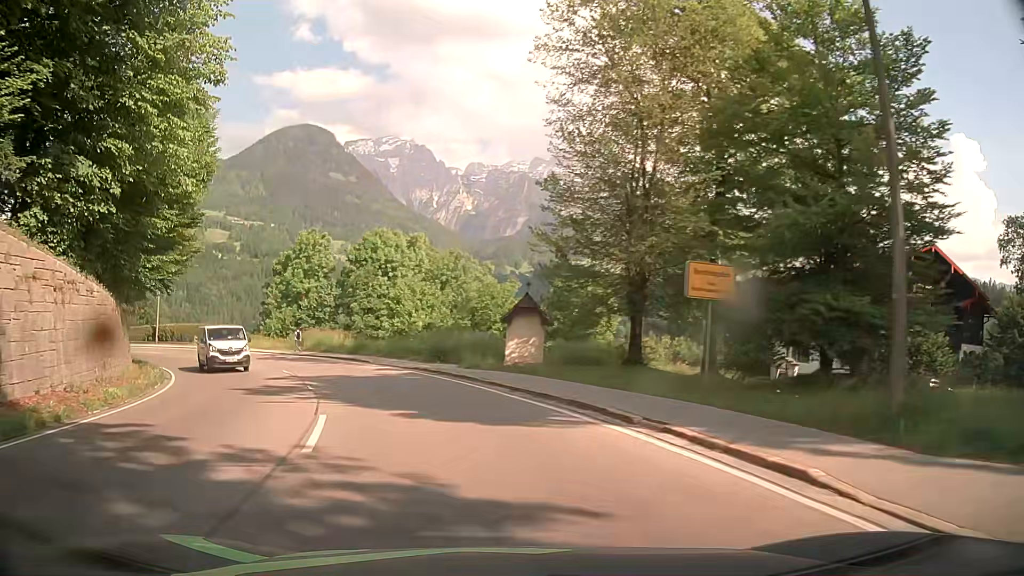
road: secondary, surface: asphalt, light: Day
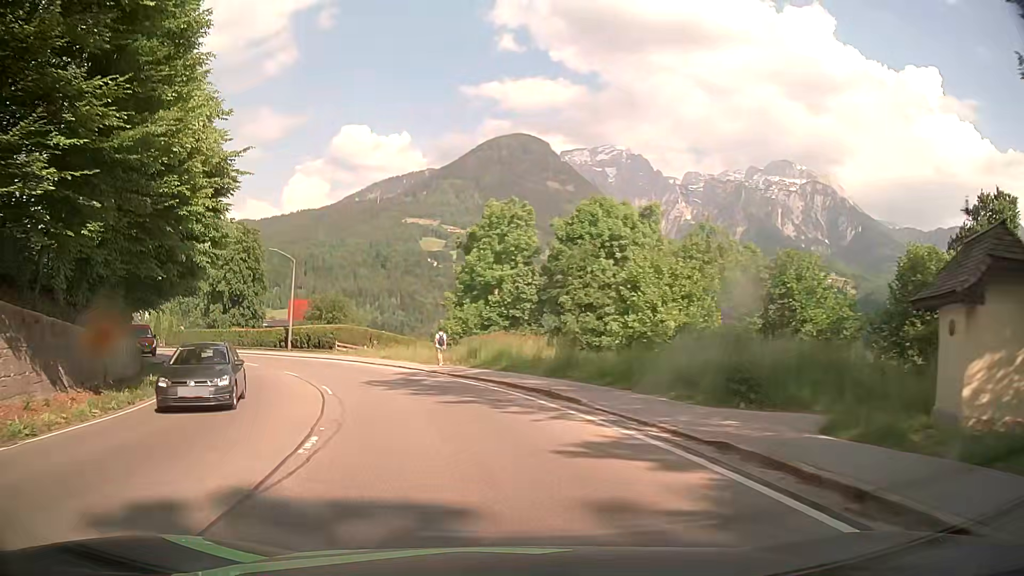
(-3.1, +18.7) m; -18°
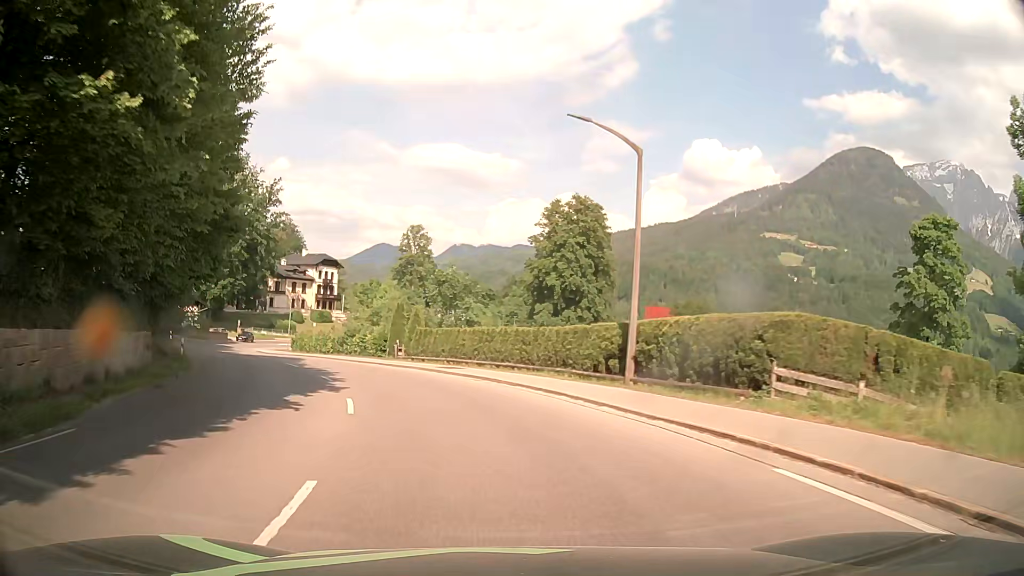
(-9.1, +30.6) m; -31°
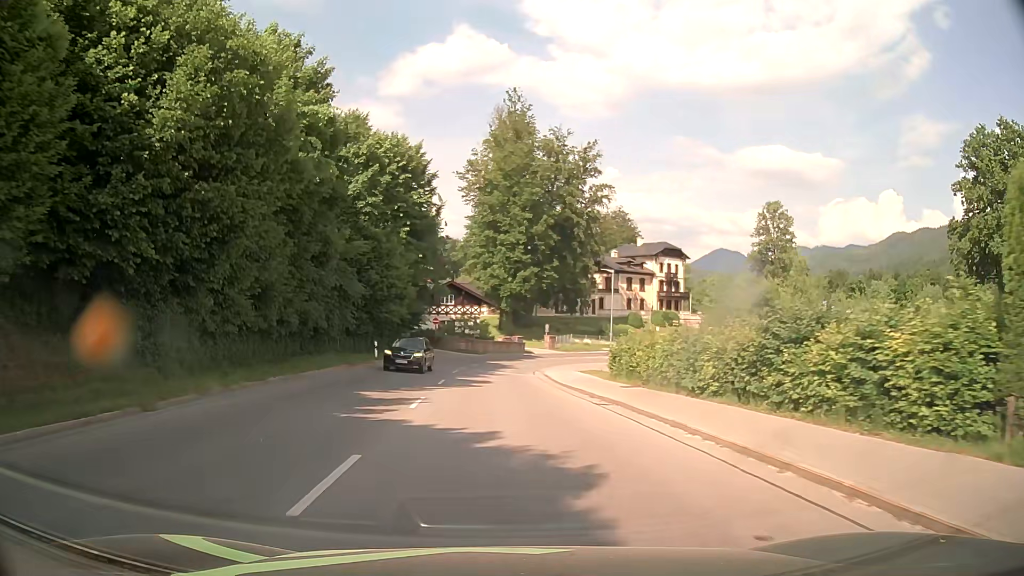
(-8.8, +33.1) m; -29°
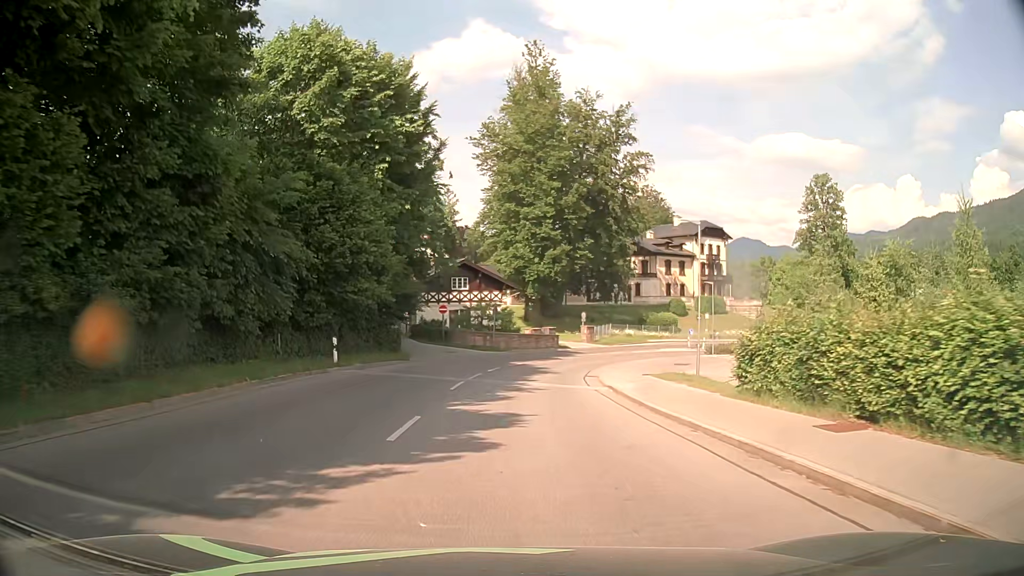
(-0.4, +14.1) m; -2°
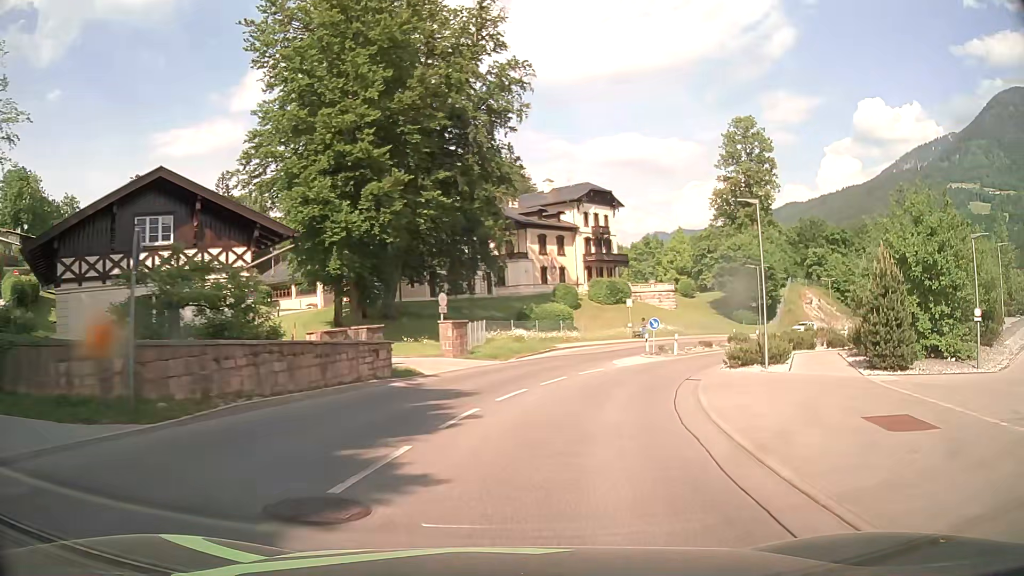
(+1.9, +34.3) m; +13°
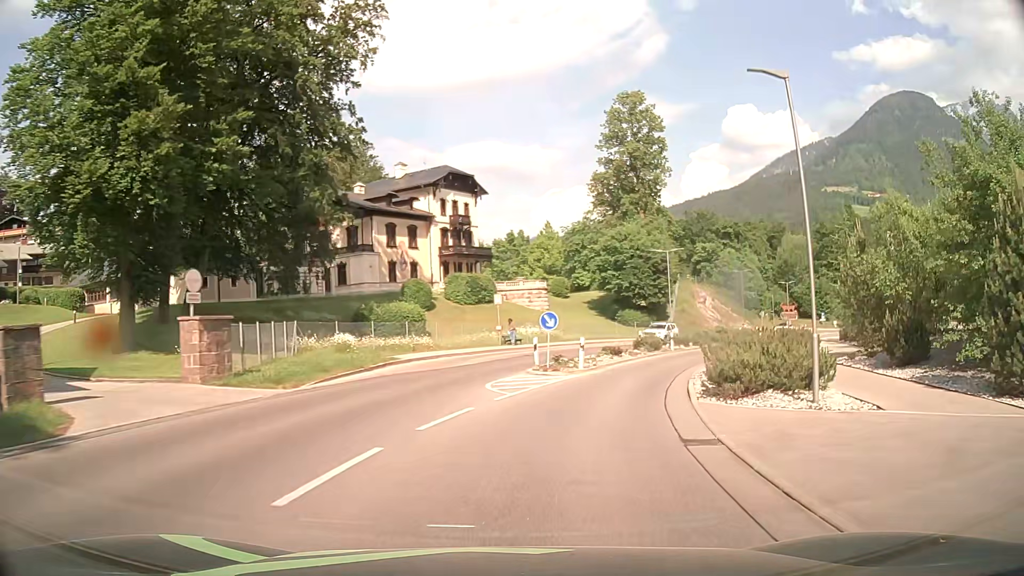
(+1.3, +13.1) m; +12°
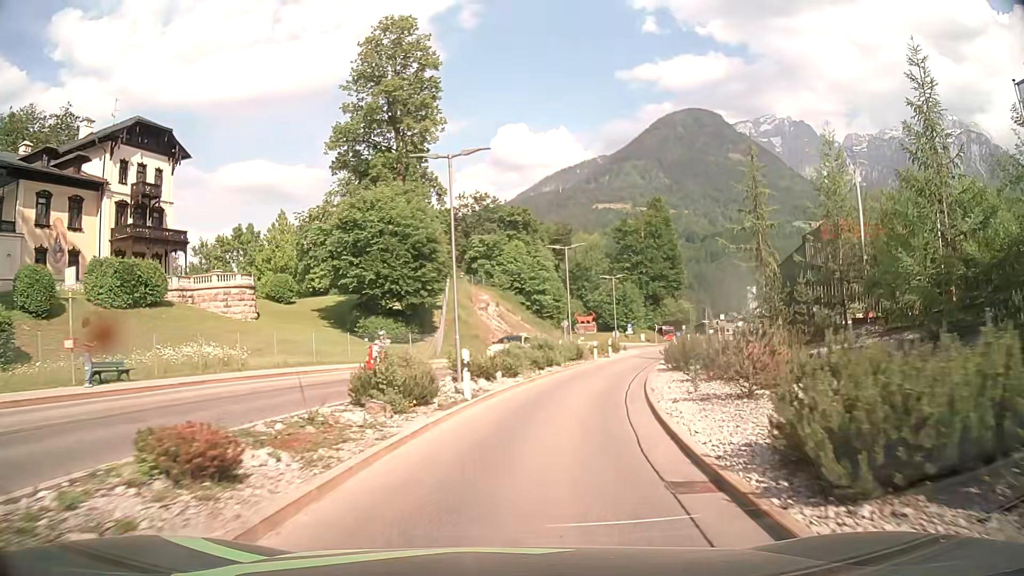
(+5.2, +25.2) m; +21°
(0, +10) (+2, +20) (+4, +30) (+7, +39) (+10, +49) (+13, +58) (+16, +68) (+20, +77) (+24, +86) (+27, +96) m
